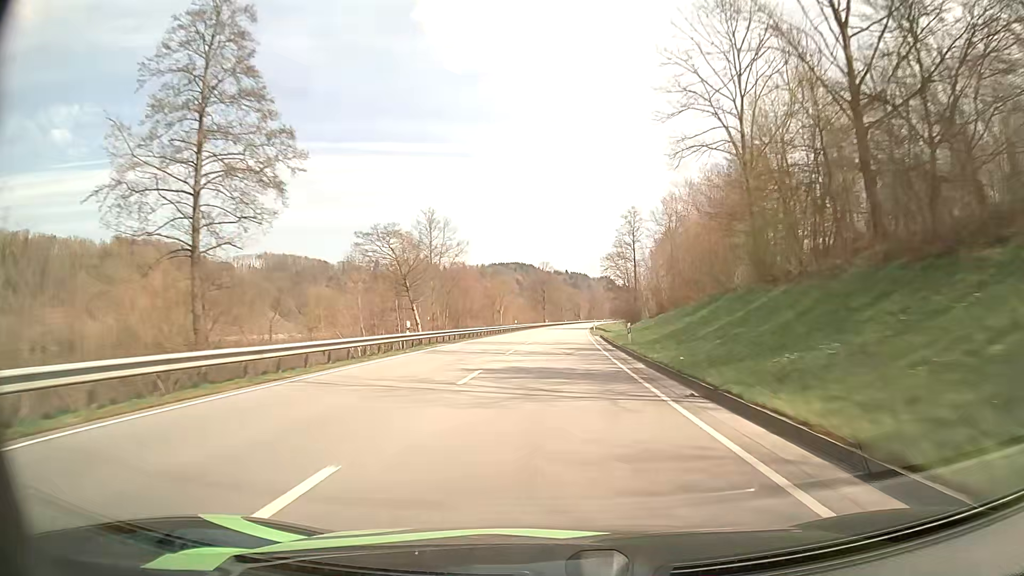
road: primary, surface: asphalt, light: Day
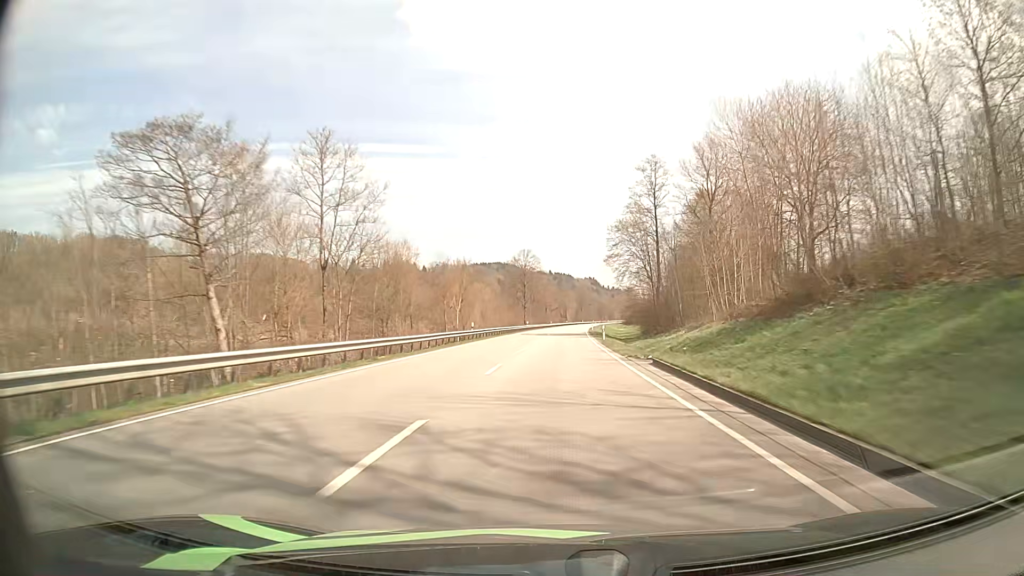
(+0.3, +33.2) m; +1°
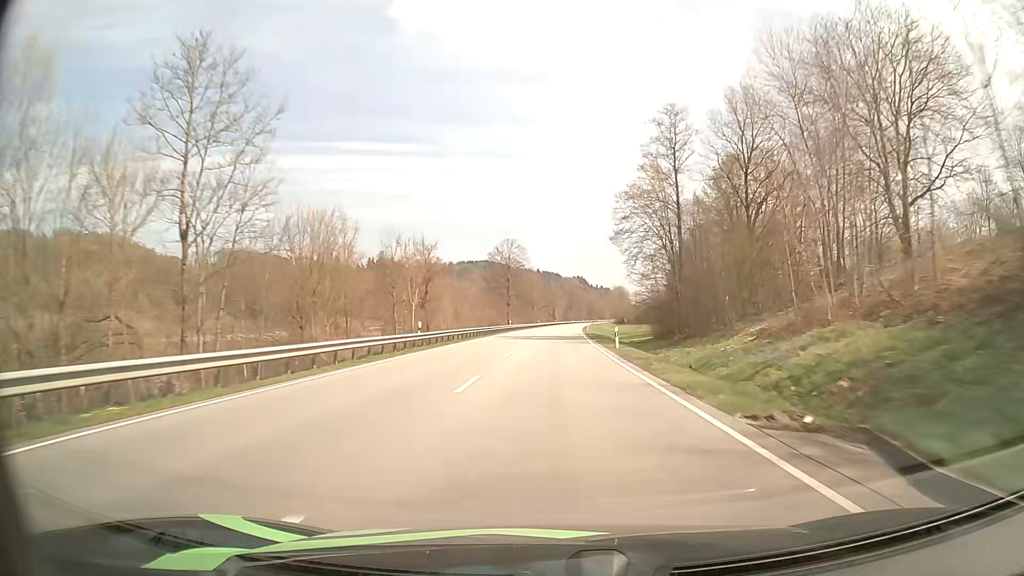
(+0.2, +16.6) m; +1°
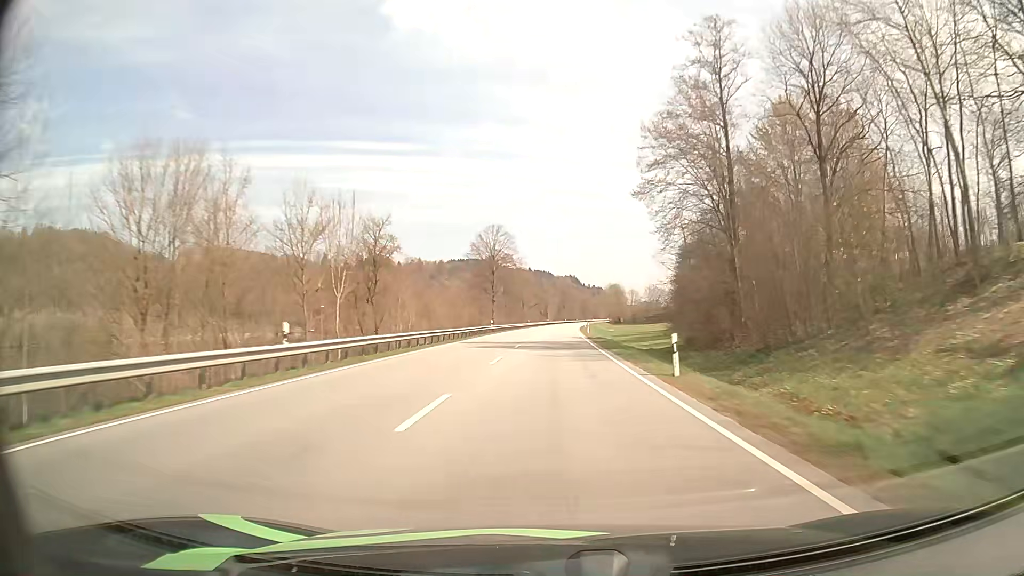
(+0.1, +16.6) m; +1°
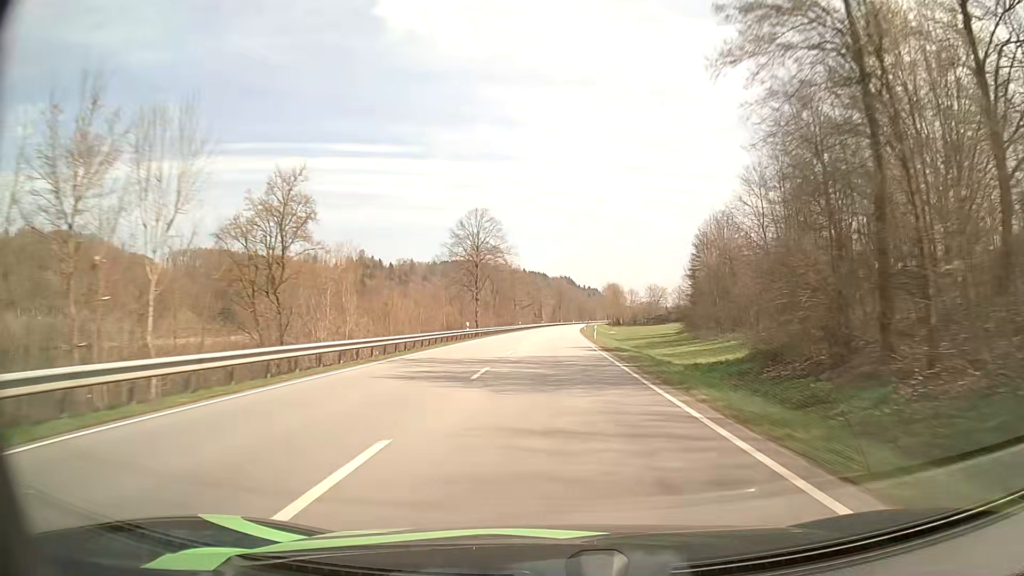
(+0.1, +16.6) m; +1°
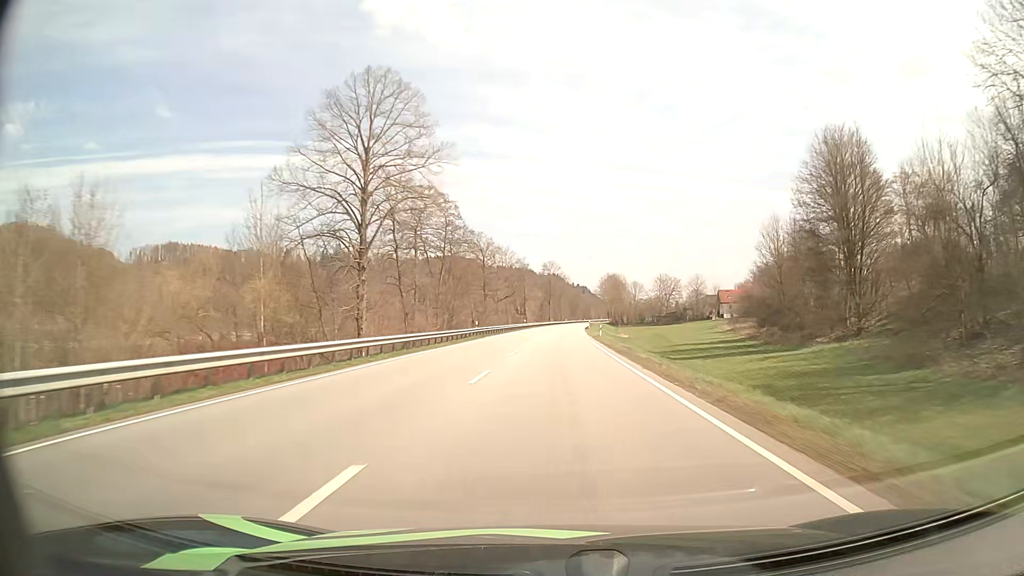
(+0.4, +49.5) m; +1°
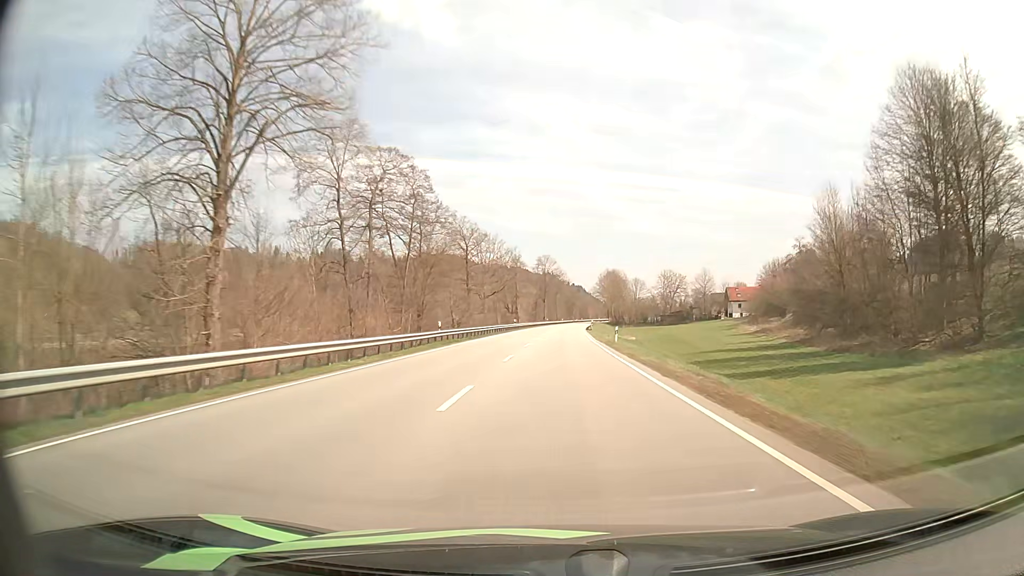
(+0.1, +16.4) m; +1°
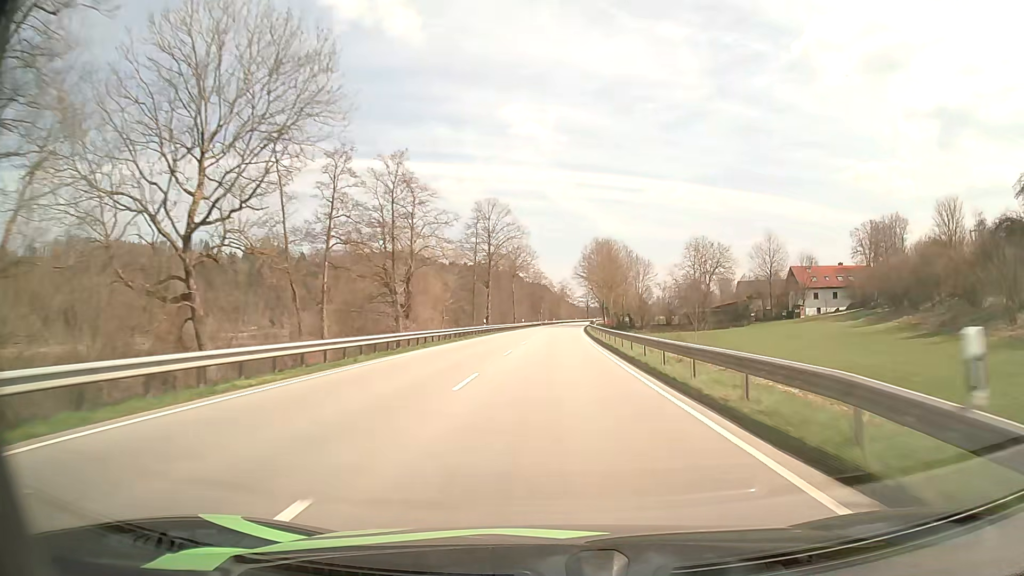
(+2.1, +81.6) m; +3°
(0, +10) (0, +20) (0, +30) (+1, +40) (+1, +50) (+1, +60) (+2, +70) (+2, +80) (+3, +90) (+3, +100) m
